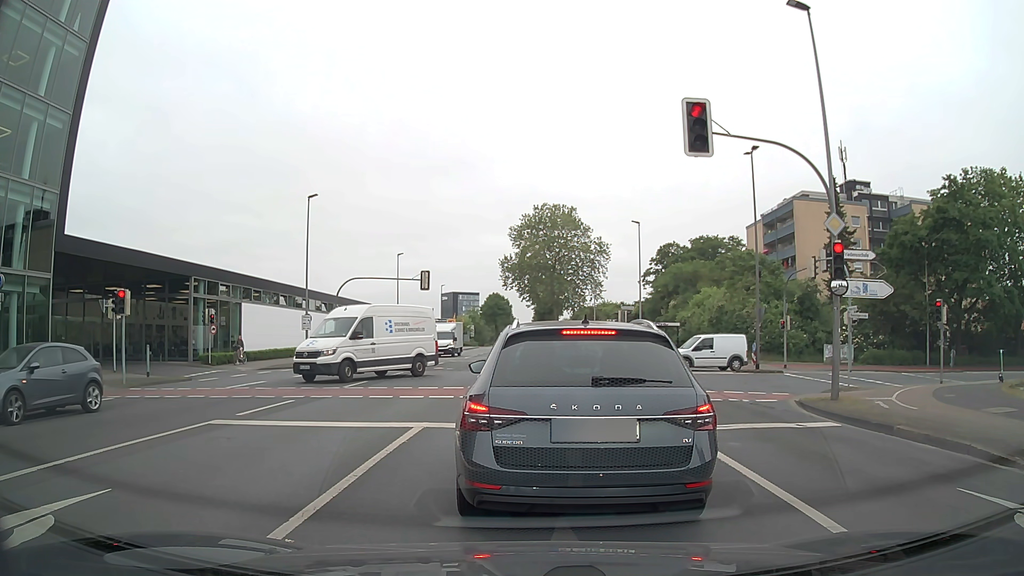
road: secondary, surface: asphalt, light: Day
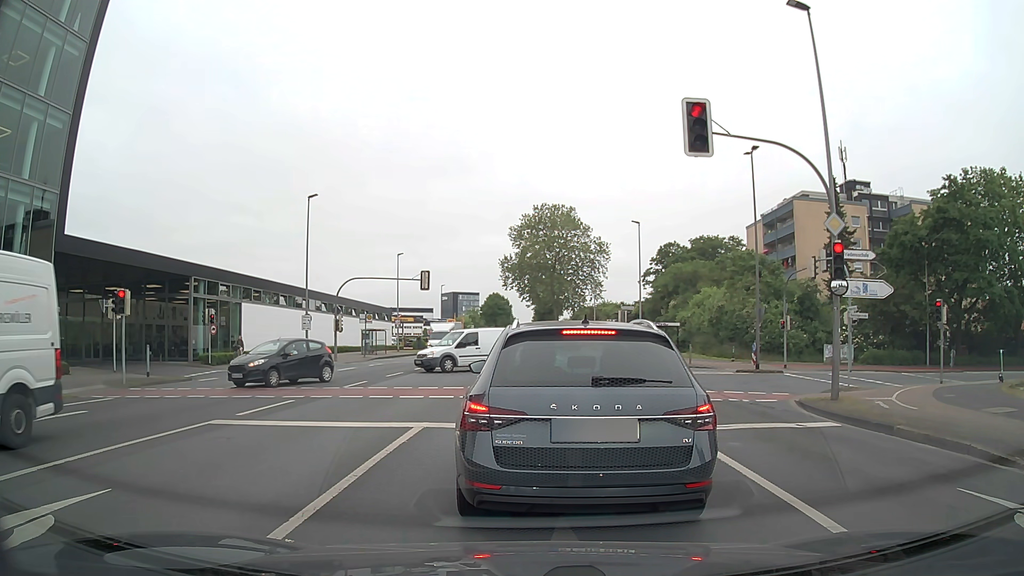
(0.0, 0.0) m; 0°
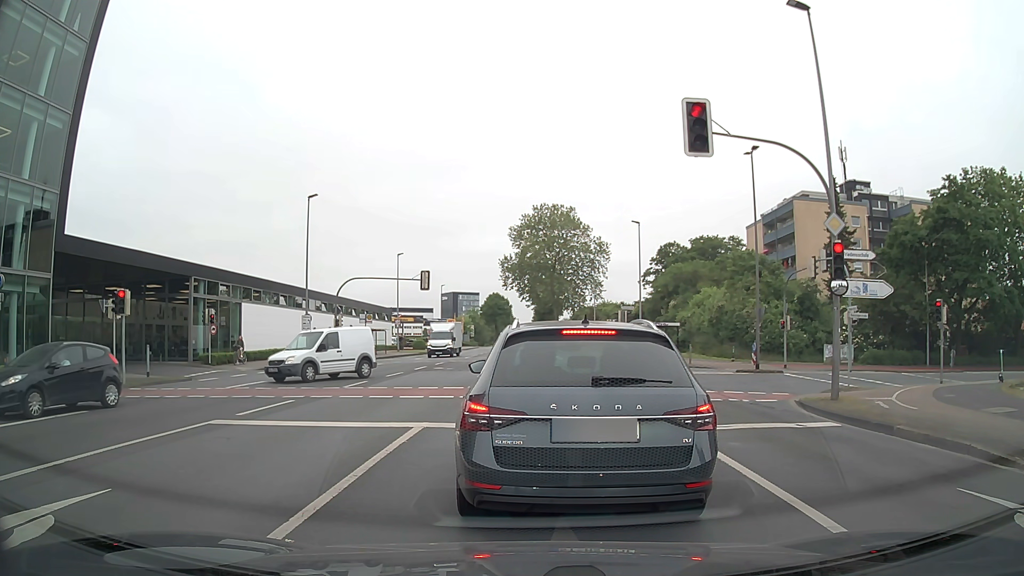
(0.0, 0.0) m; 0°
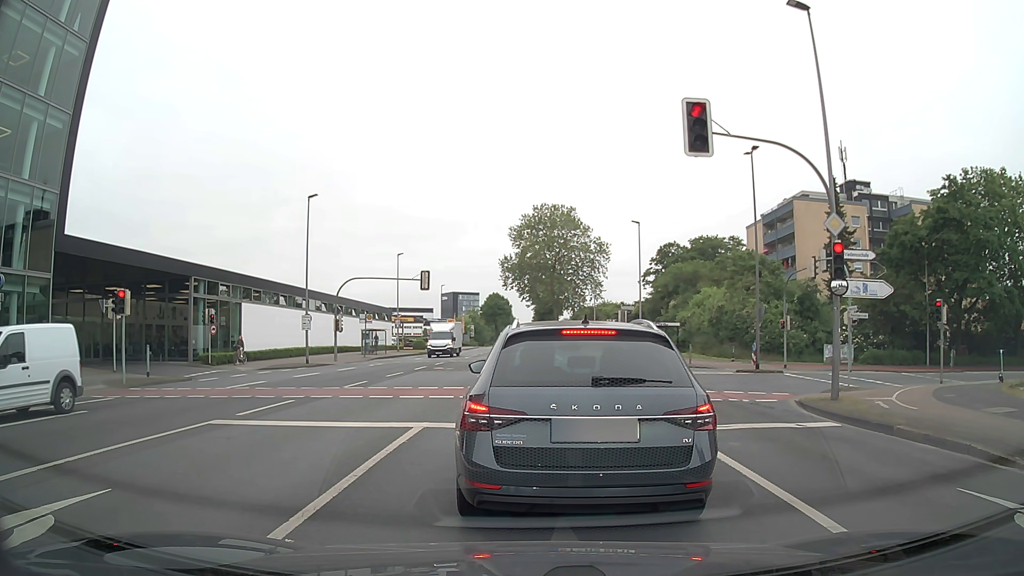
(0.0, 0.0) m; 0°
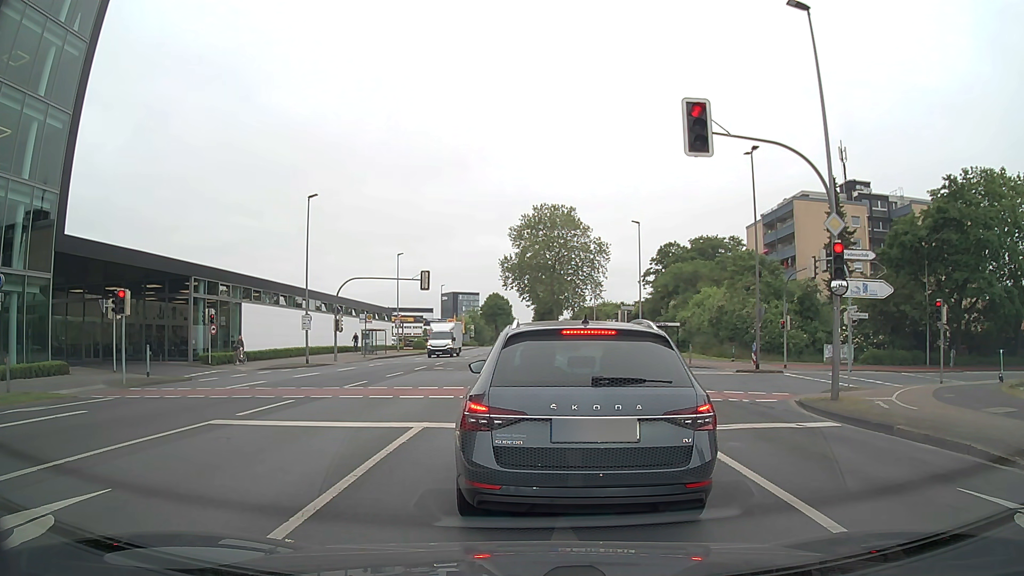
(0.0, 0.0) m; 0°
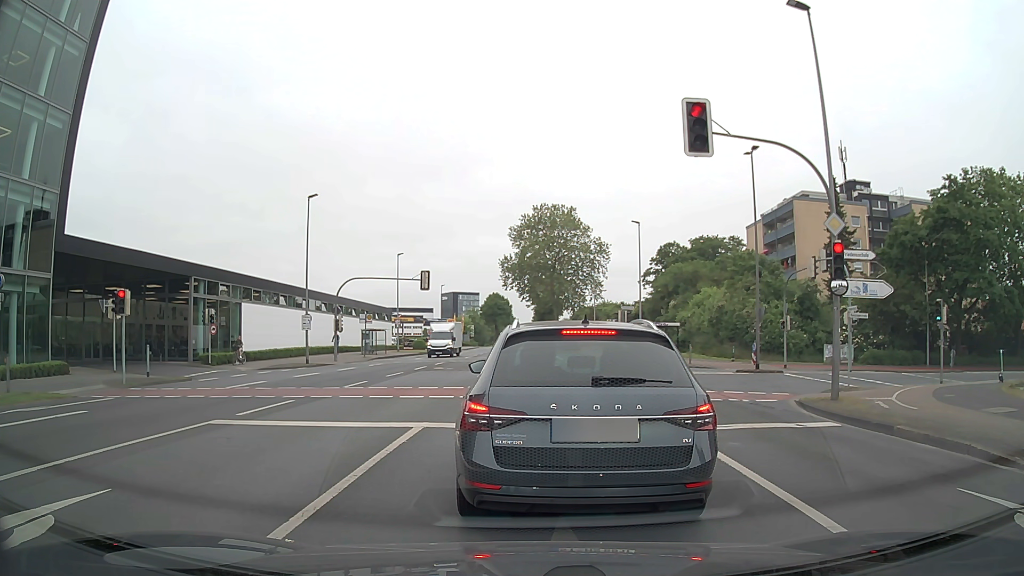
(0.0, 0.0) m; 0°
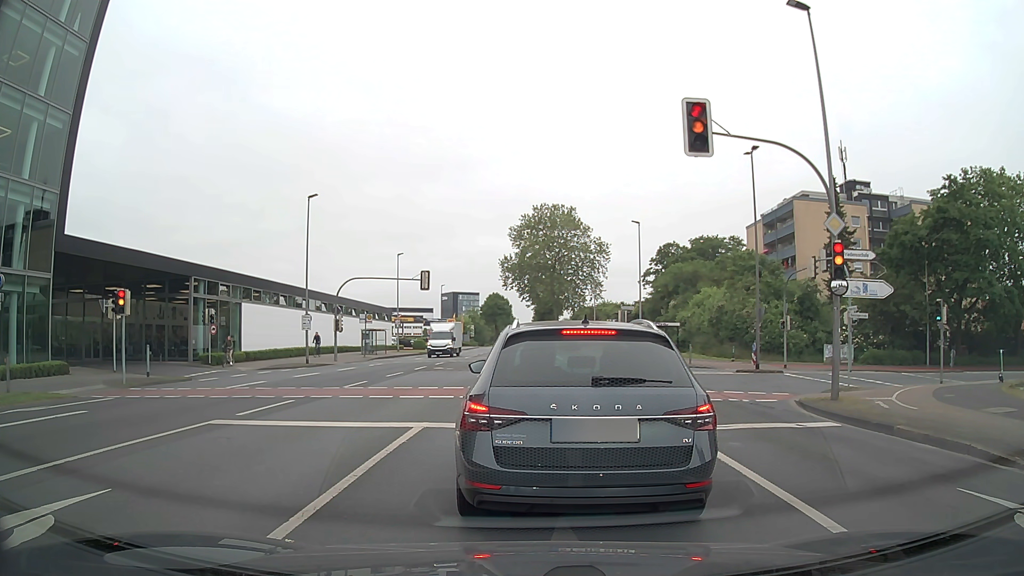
(0.0, 0.0) m; 0°
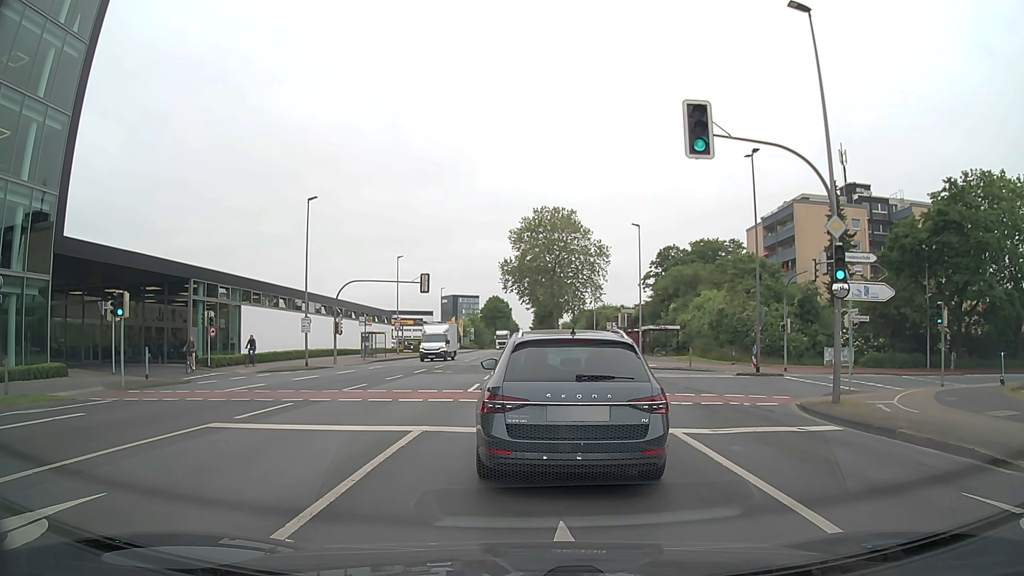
(0.0, +0.1) m; 0°
(0, +10) (+1, +20) (+1, +30) (+1, +40) (+1, +50) (+1, +60) (+1, +70) (+1, +80) (+2, +90) (+2, +100) m
